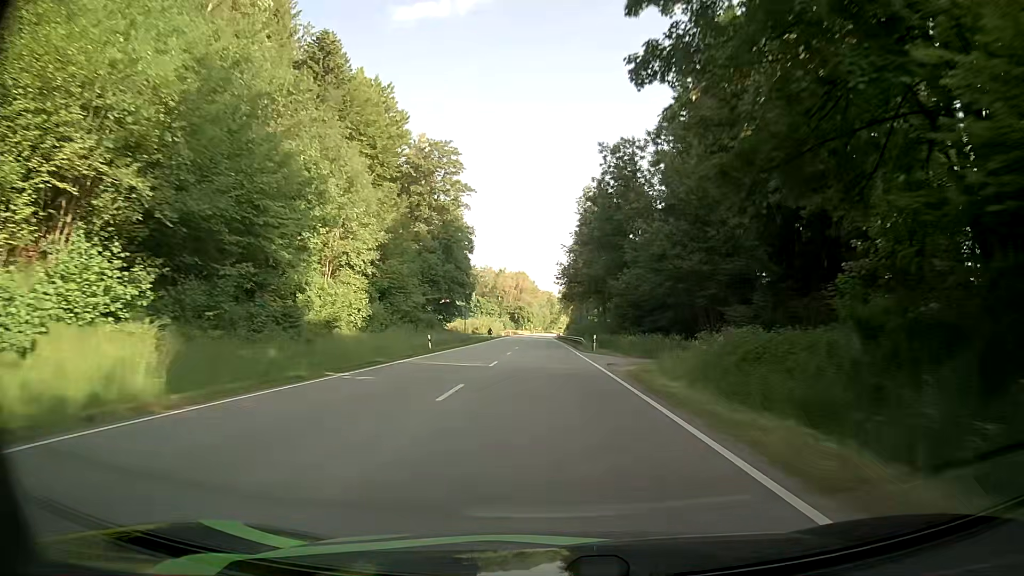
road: primary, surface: asphalt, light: Day
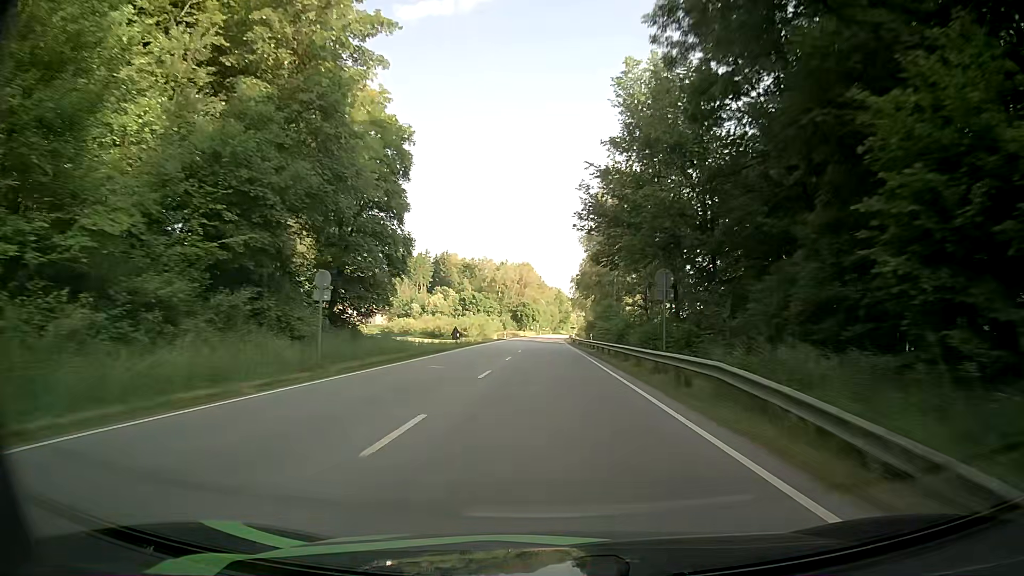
(-0.4, +42.1) m; -1°
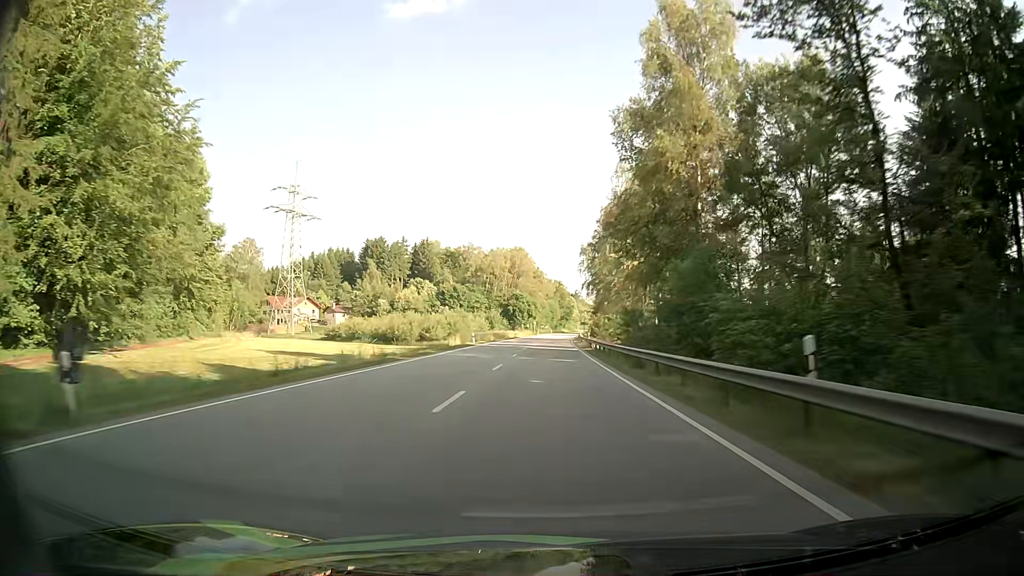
(+0.2, +44.4) m; 0°
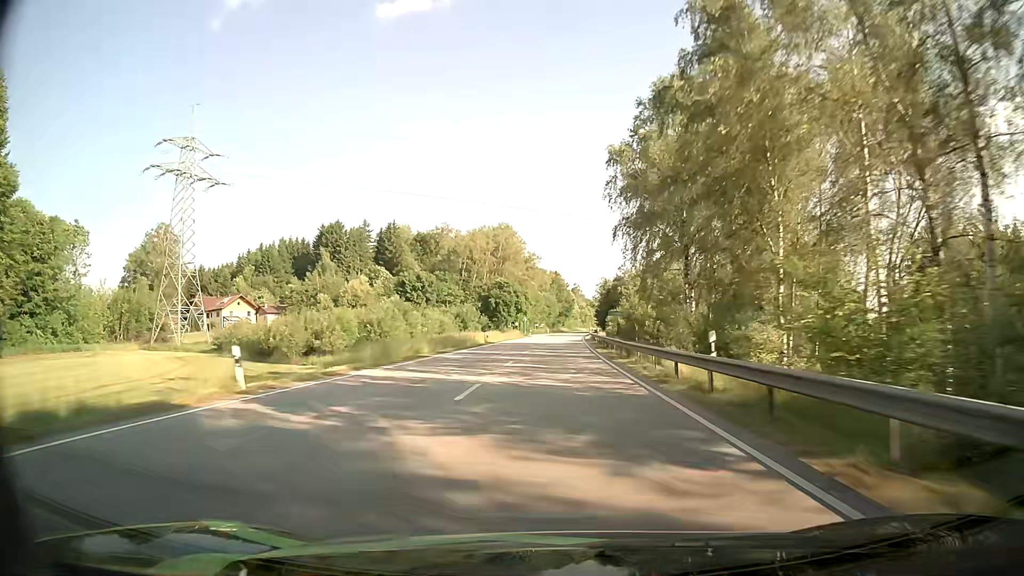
(+0.1, +46.6) m; 0°
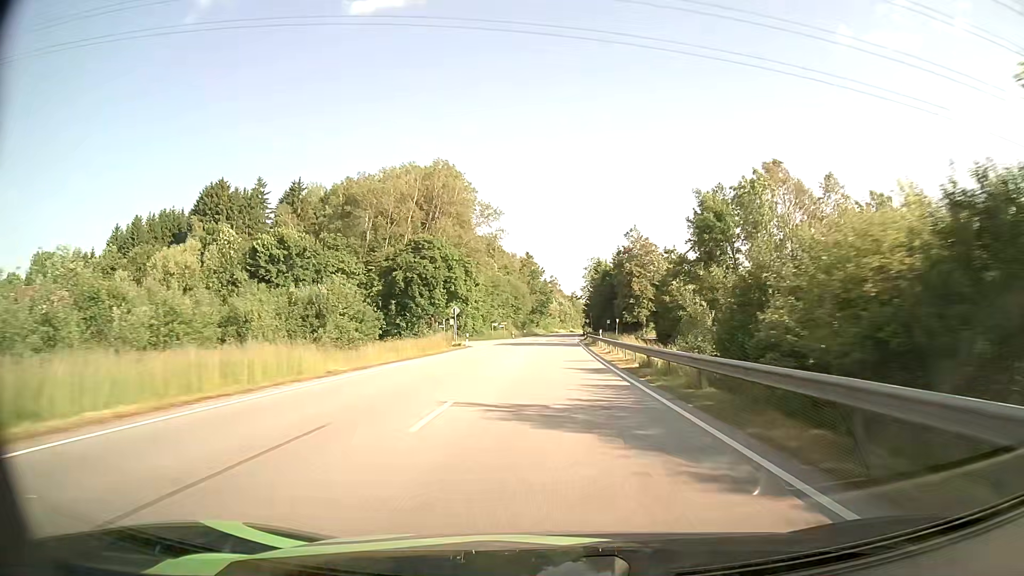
(+1.5, +63.8) m; +3°
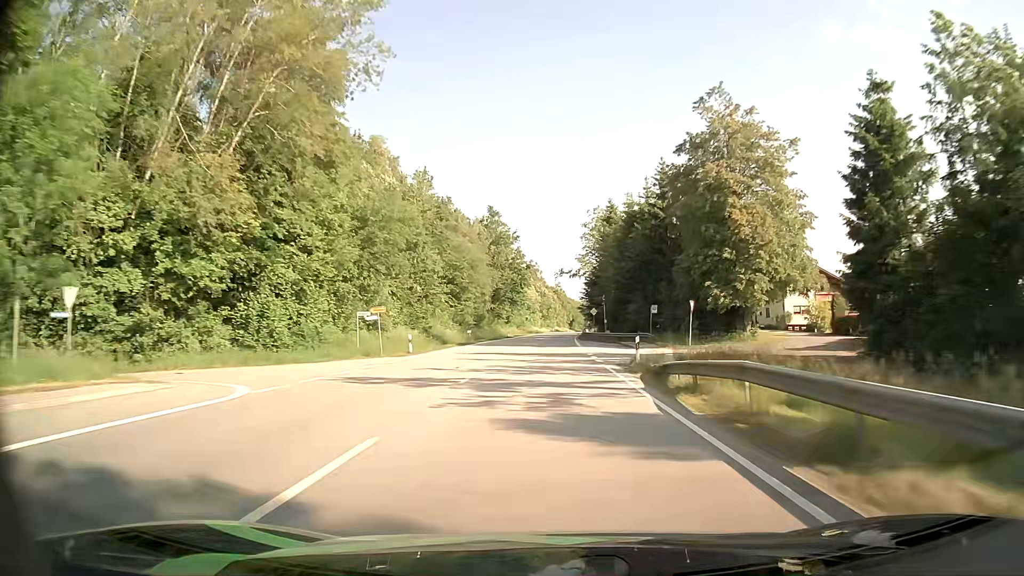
(+1.0, +64.8) m; +2°
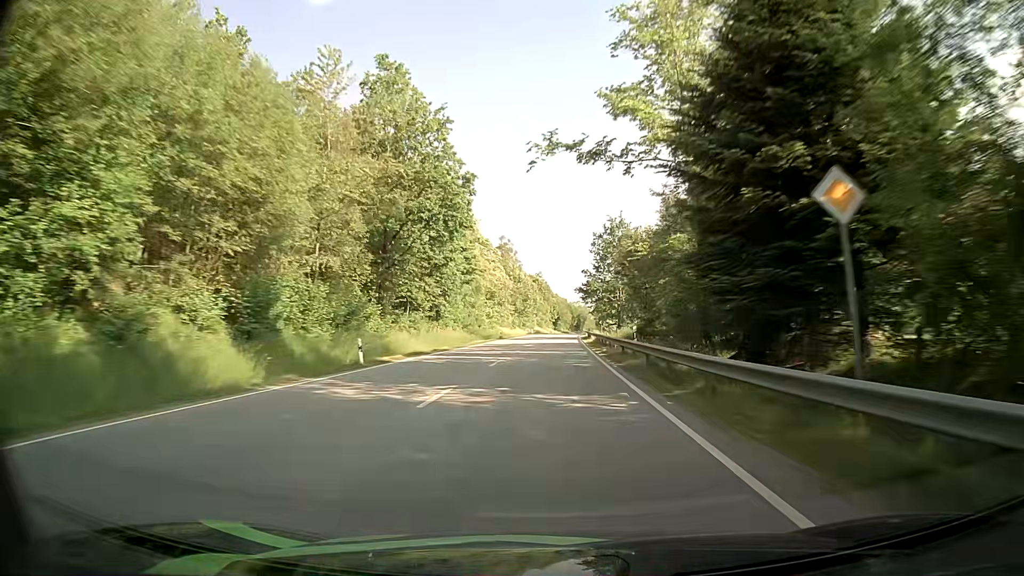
(+0.8, +65.3) m; +1°
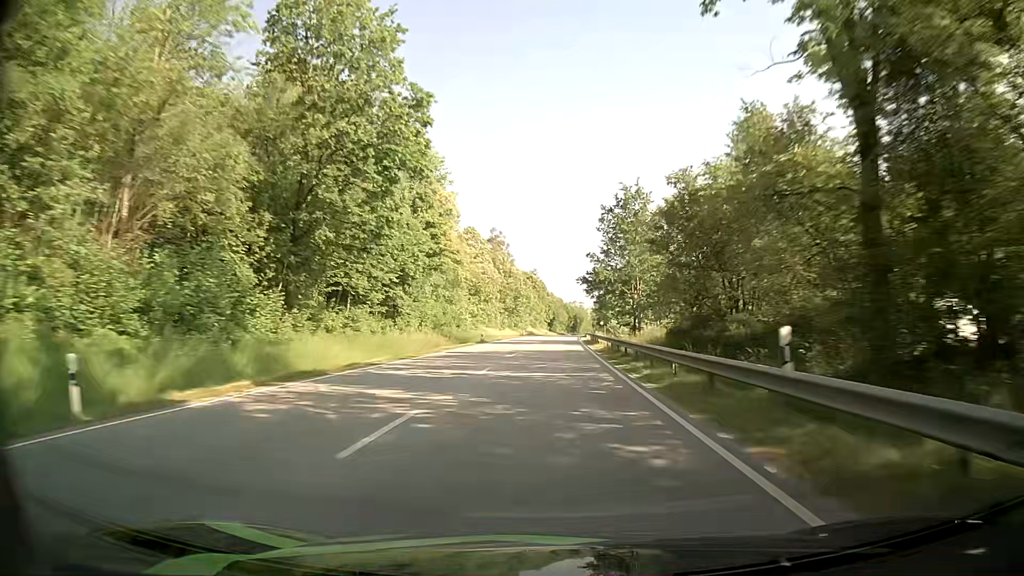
(+0.1, +16.2) m; 0°
(0, +10) (0, +20) (0, +30) (+1, +40) (+1, +50) (+1, +60) (+2, +70) (+2, +80) (+3, +90) (+3, +100) m
